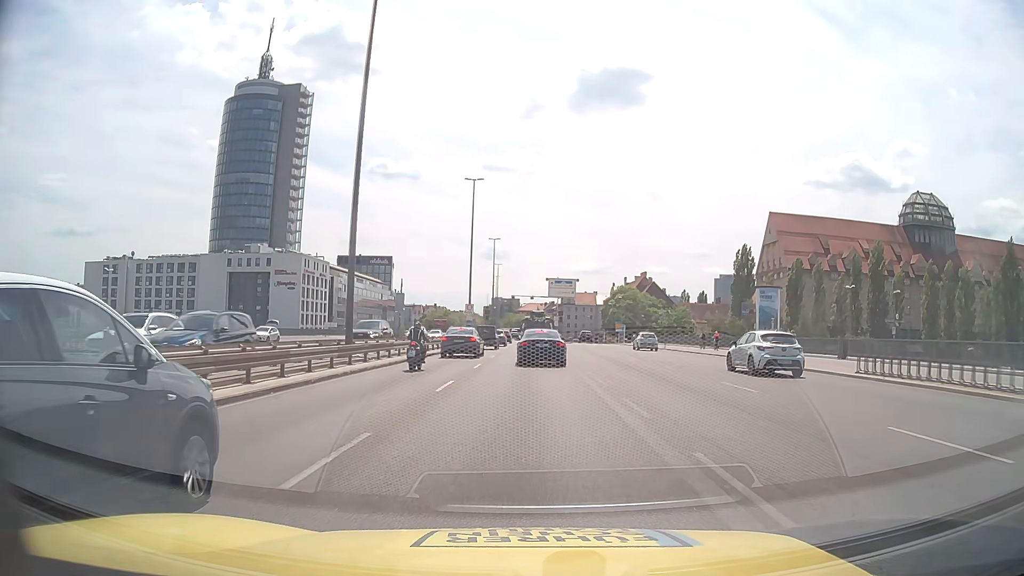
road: trunk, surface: asphalt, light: Day
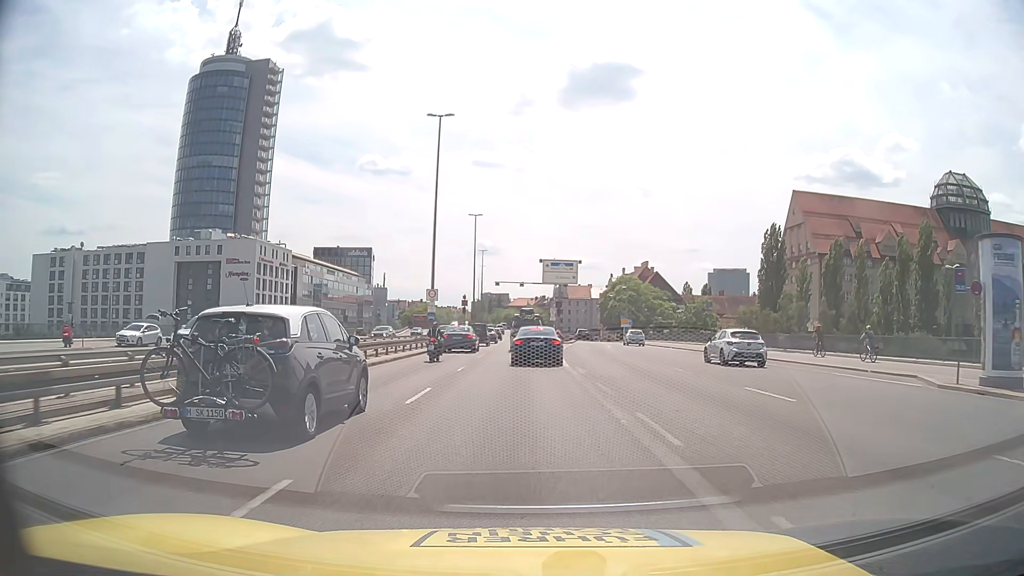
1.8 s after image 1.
(+0.2, +20.8) m; +1°
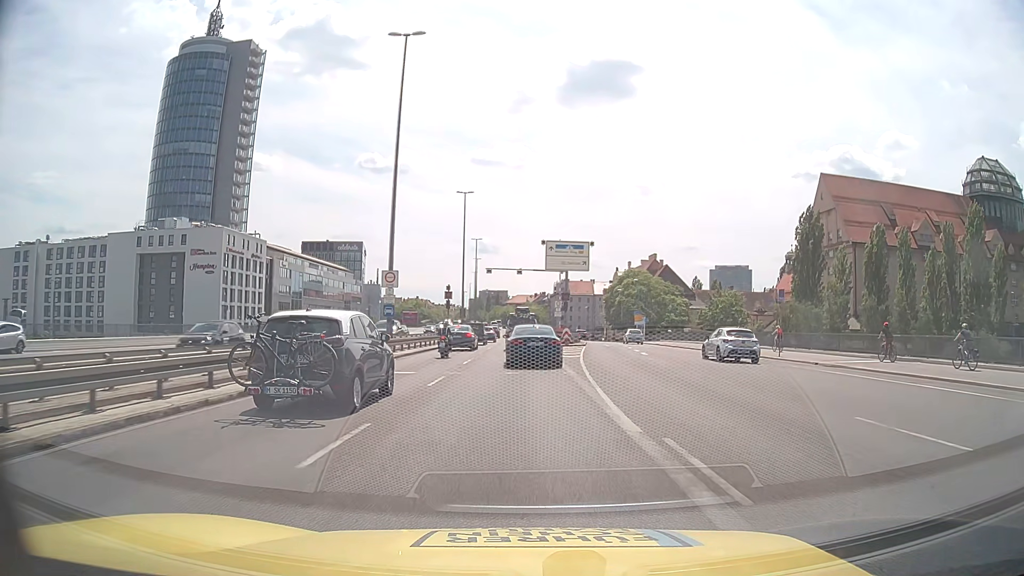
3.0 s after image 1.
(0.0, +14.7) m; 0°
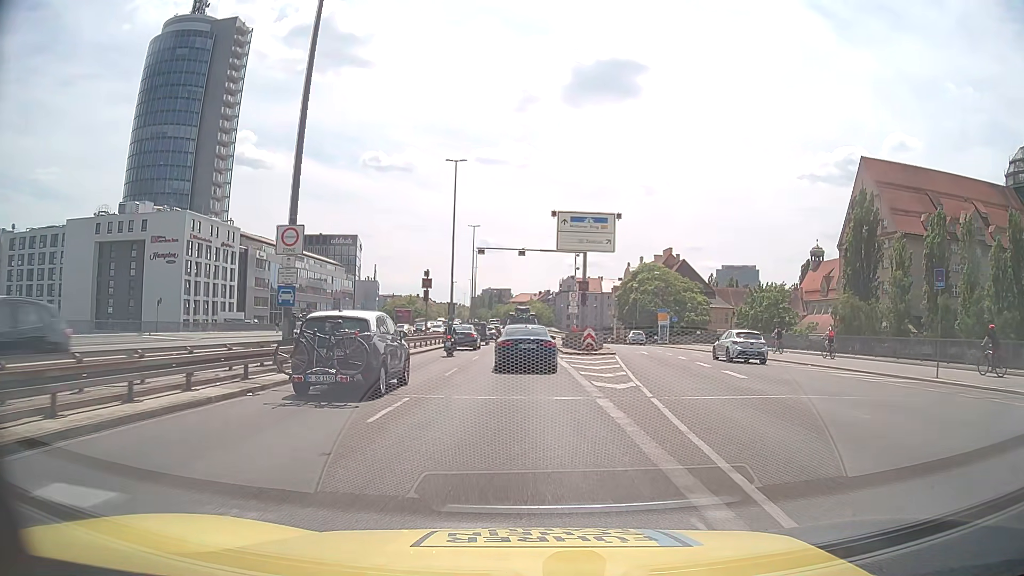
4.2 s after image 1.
(-0.1, +15.1) m; -1°
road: trunk_link
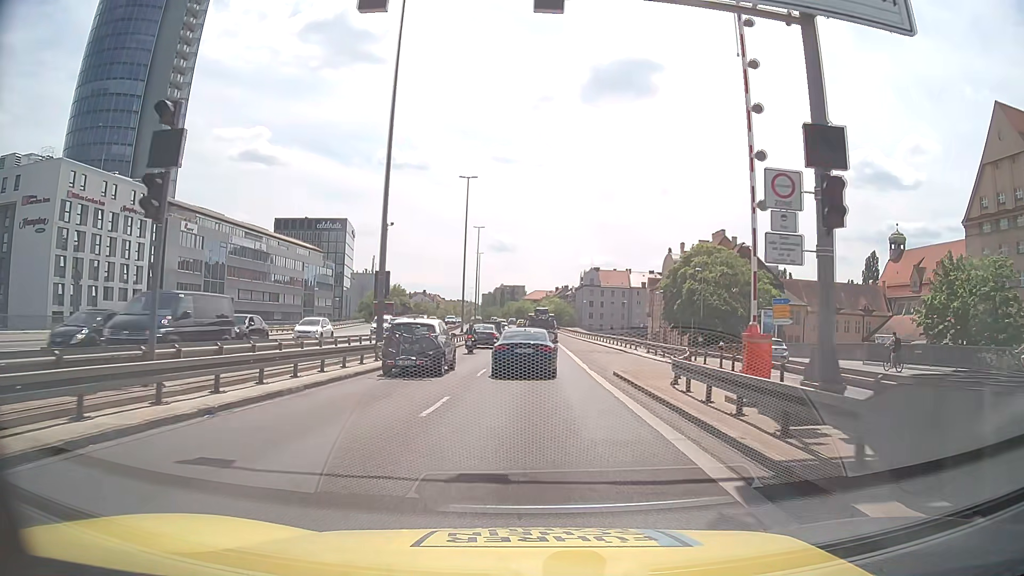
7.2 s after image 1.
(-0.3, +35.0) m; -1°
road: trunk
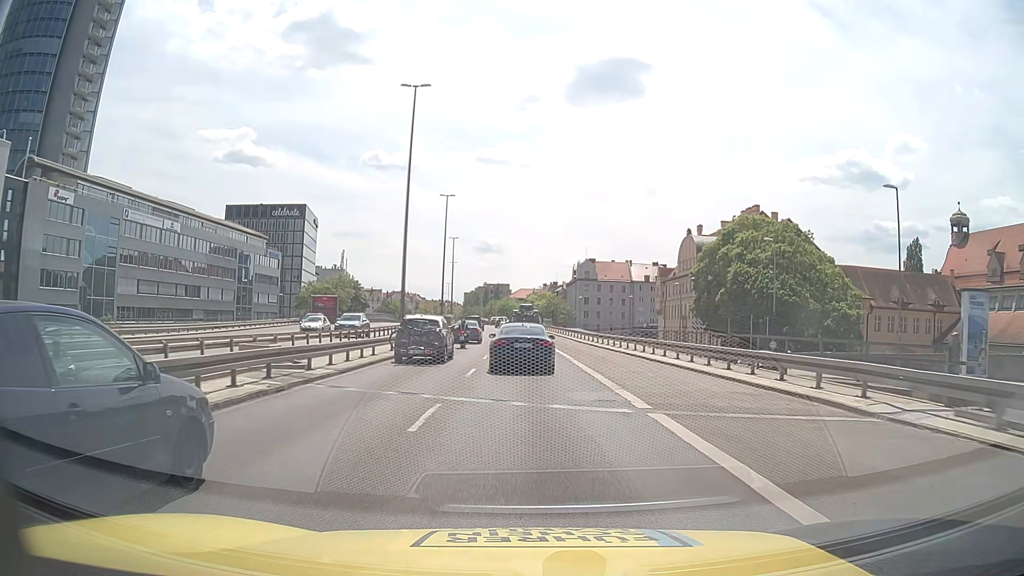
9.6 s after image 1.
(+0.1, +29.1) m; +1°
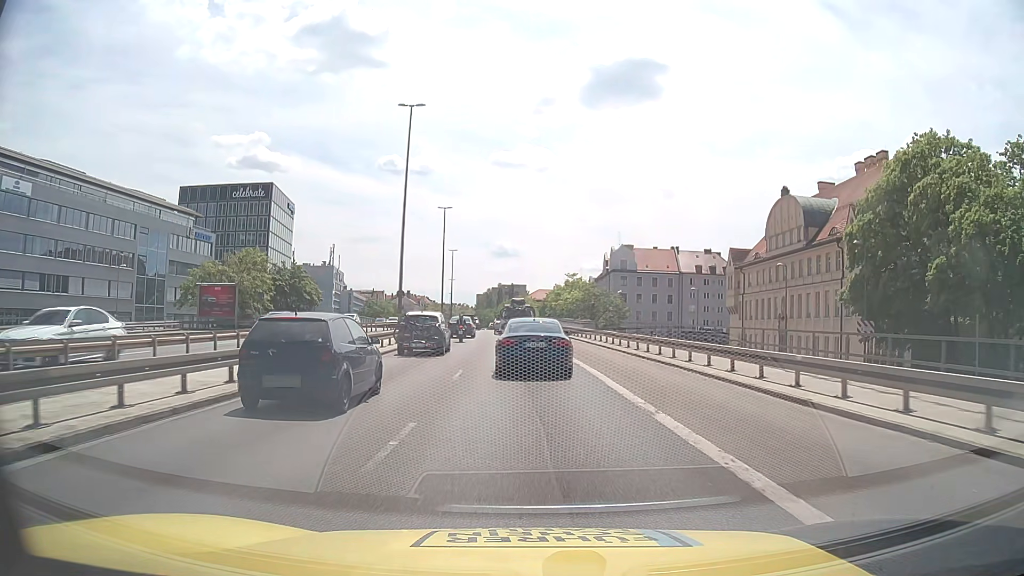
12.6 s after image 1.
(-0.4, +38.5) m; -1°
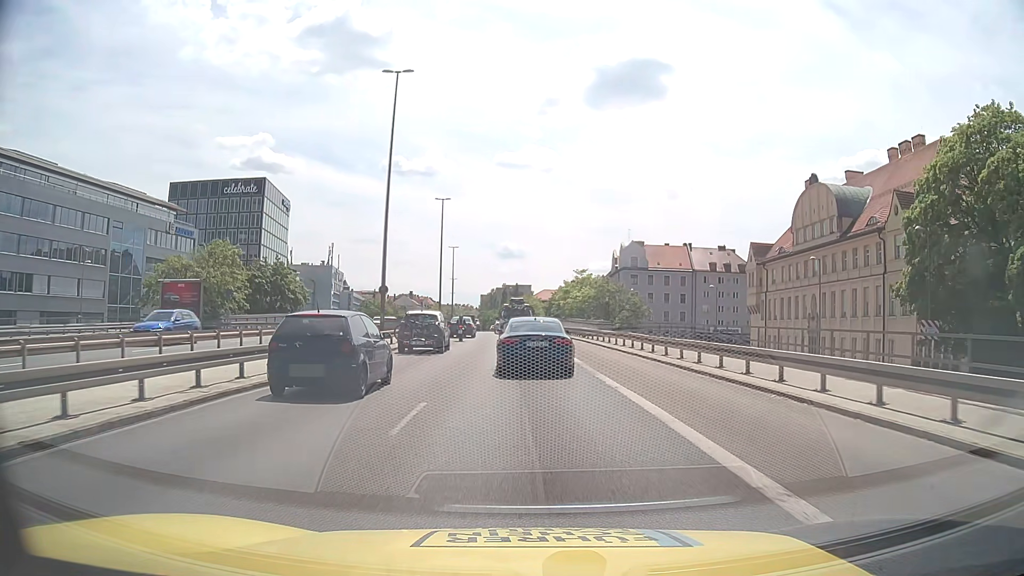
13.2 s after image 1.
(0.0, +7.4) m; -1°
(0, +10) (0, +20) (0, +30) (-1, +40) (-1, +50) (-2, +60) (-2, +70) (-3, +80) (-4, +90) (-4, +100) m
